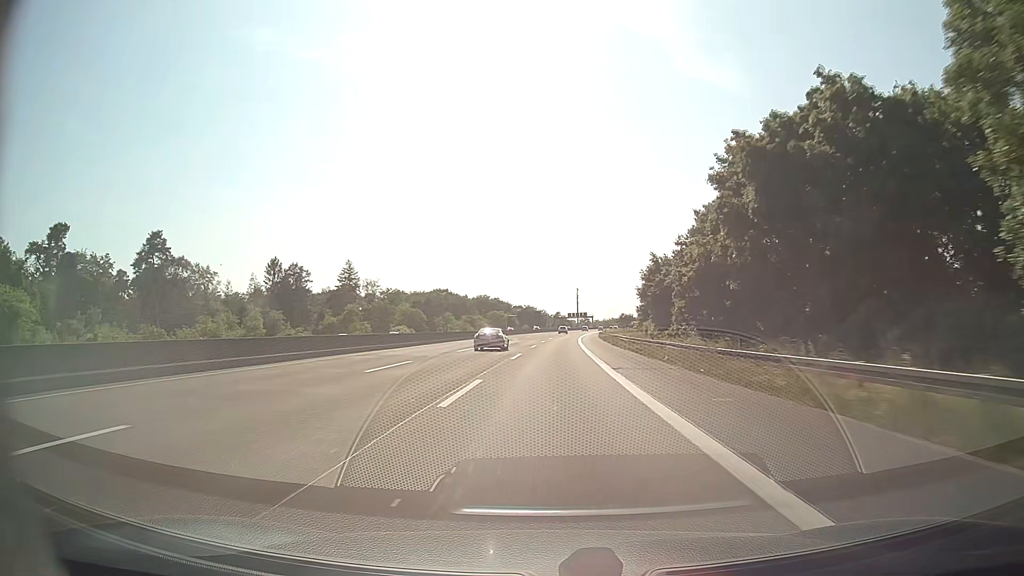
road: motorway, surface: asphalt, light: Day
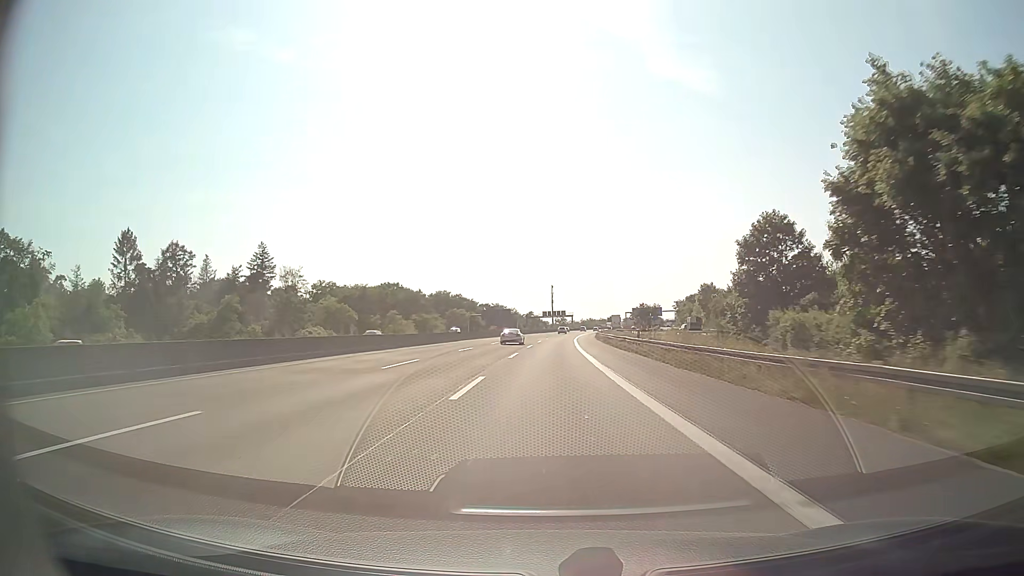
(+1.1, +52.2) m; +2°
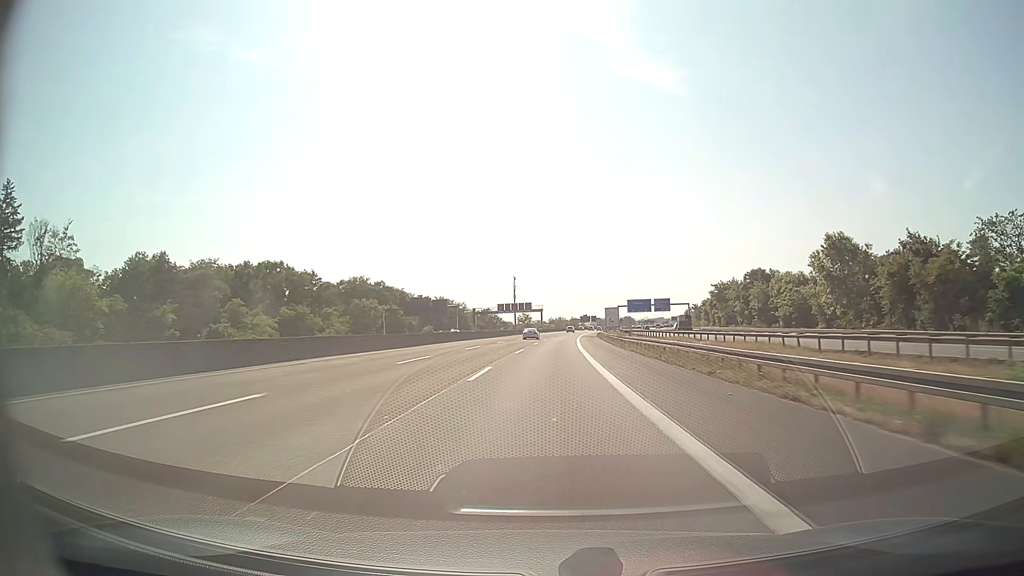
(+2.4, +87.0) m; +3°
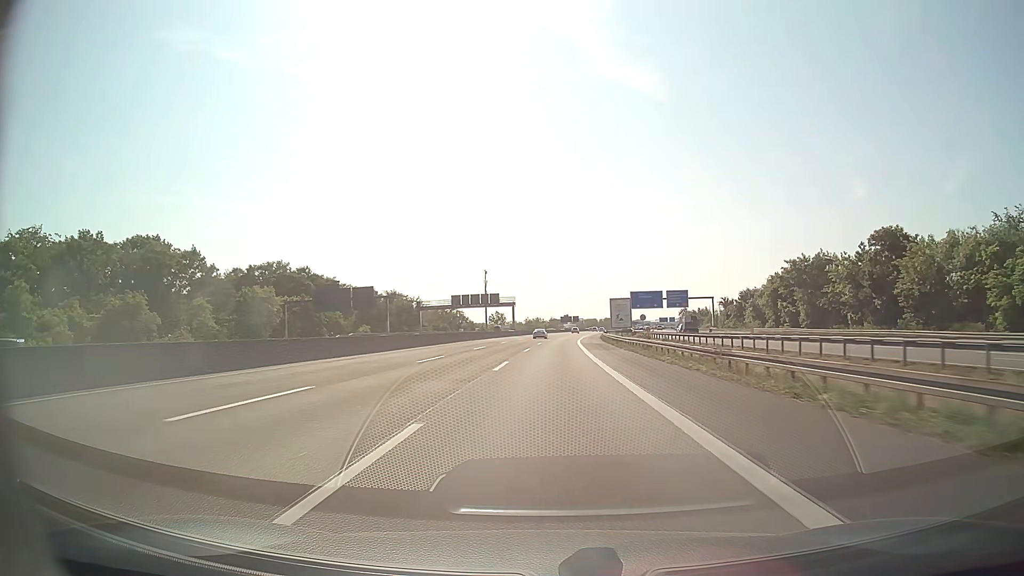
(+0.8, +52.2) m; +2°
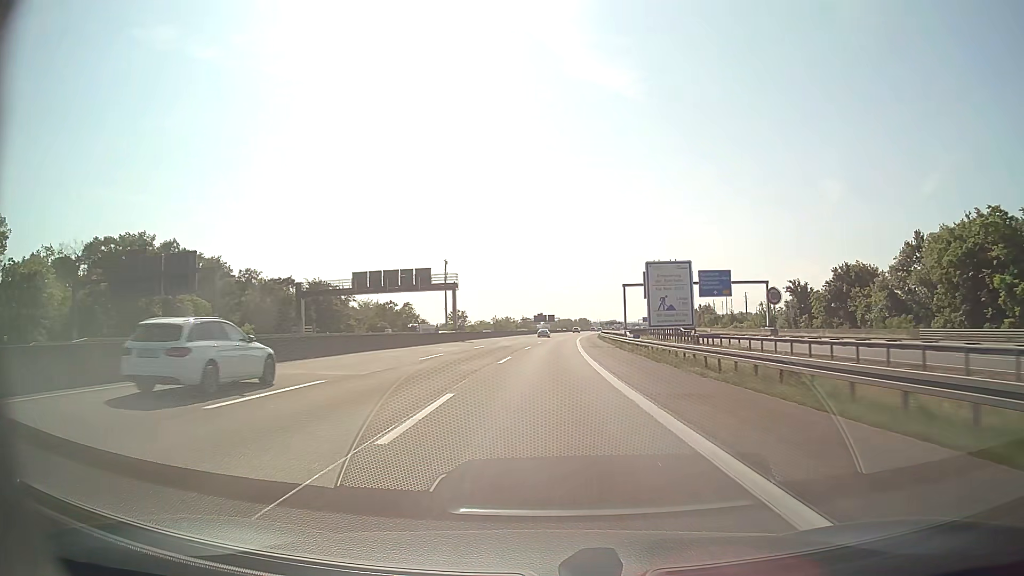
(+1.0, +52.3) m; +2°
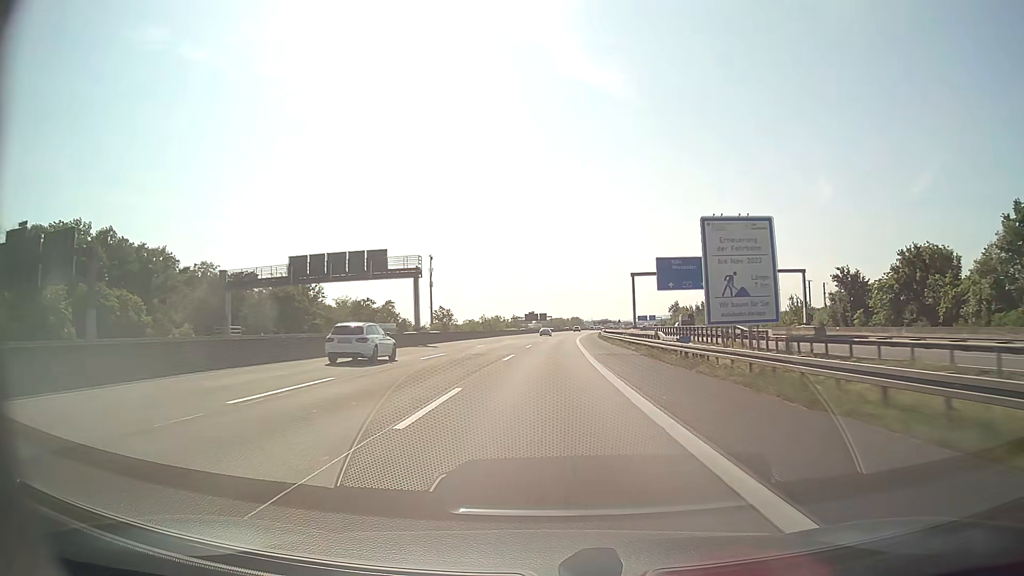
(+0.1, +17.4) m; +1°
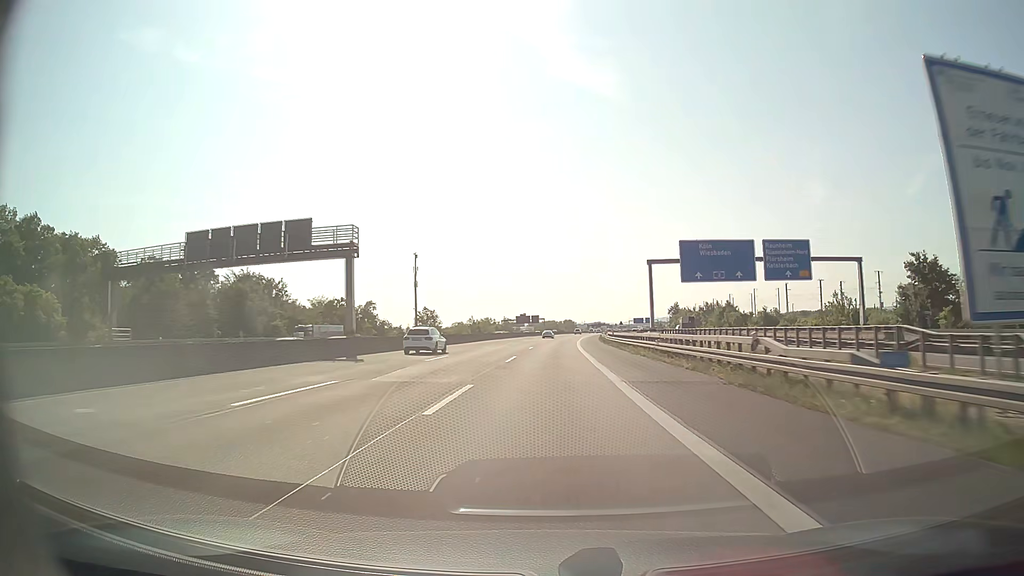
(+0.1, +17.4) m; +1°
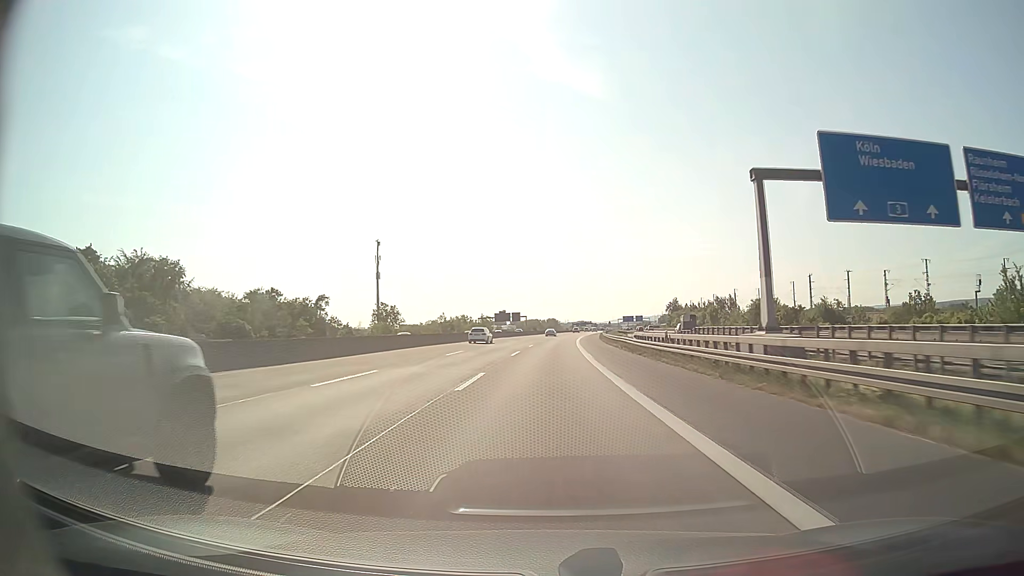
(+0.4, +34.9) m; +1°
(0, +10) (0, +20) (0, +30) (+1, +40) (+1, +50) (+1, +60) (+2, +70) (+2, +80) (+3, +90) (+3, +100) m
